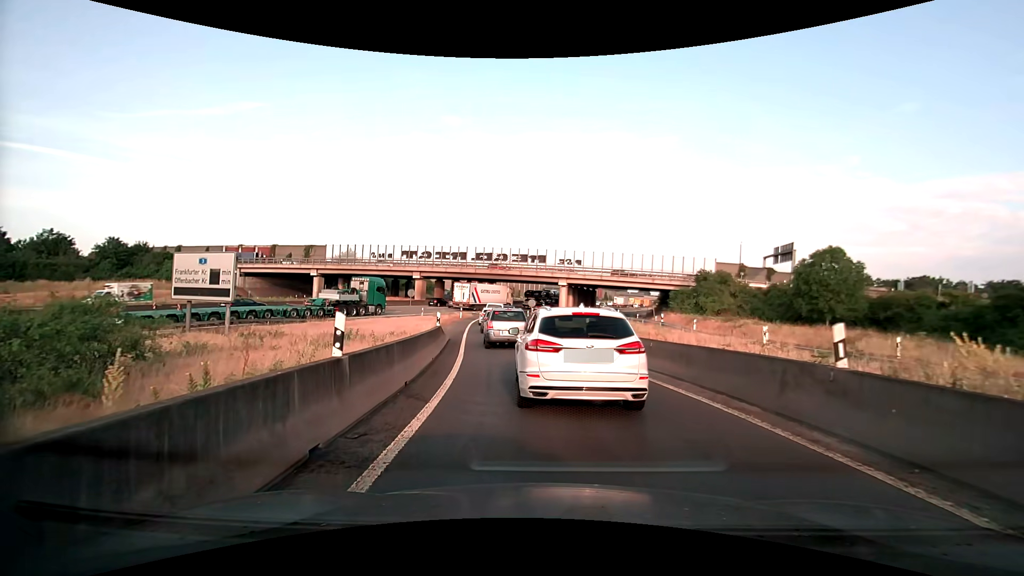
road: motorway_link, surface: asphalt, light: Day
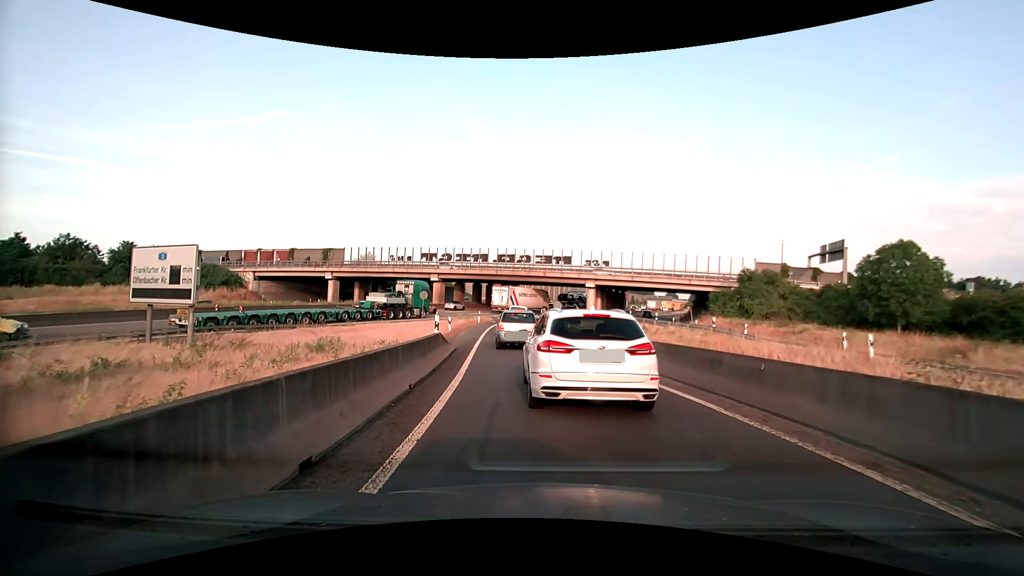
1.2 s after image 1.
(-0.1, +5.1) m; -2°
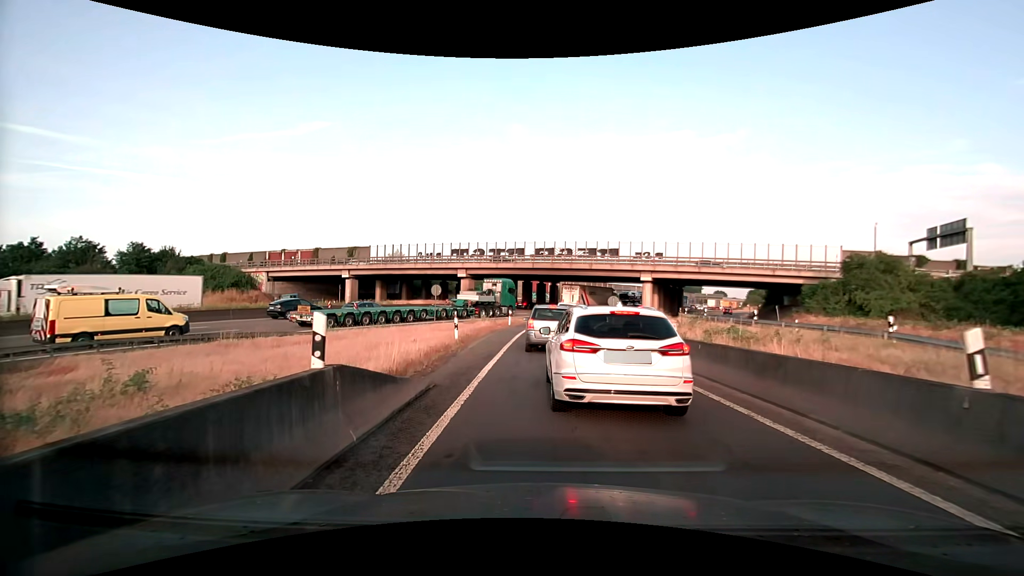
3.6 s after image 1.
(-0.6, +10.9) m; -5°
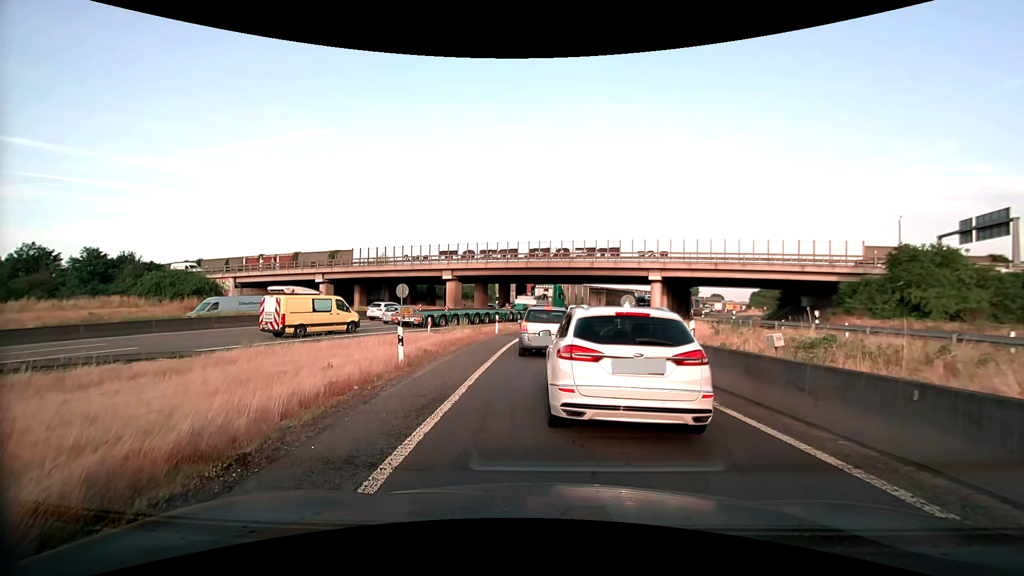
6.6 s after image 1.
(0.0, +6.9) m; 0°
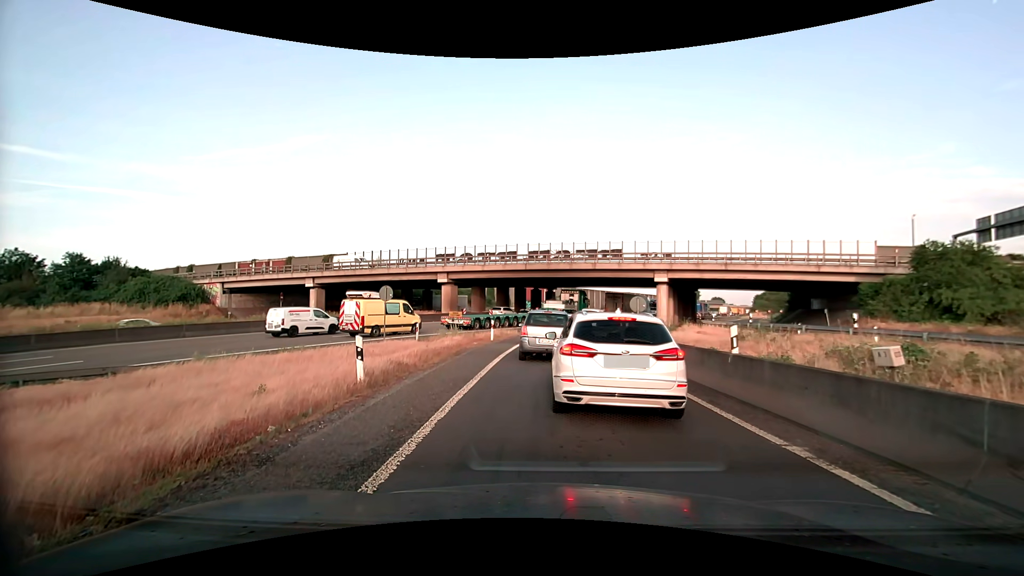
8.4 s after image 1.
(0.0, +2.9) m; 0°
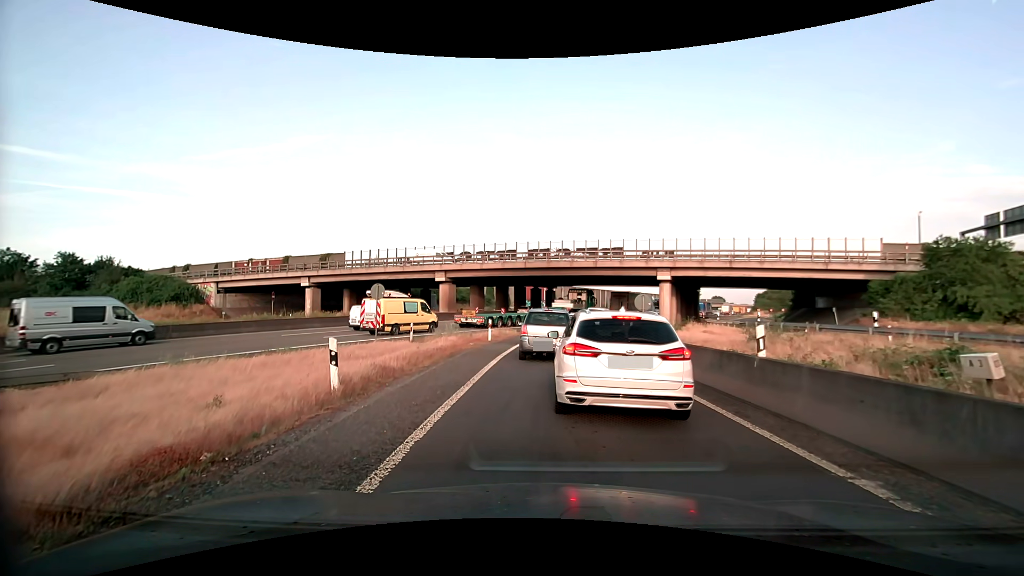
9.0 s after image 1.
(0.0, +1.2) m; +1°
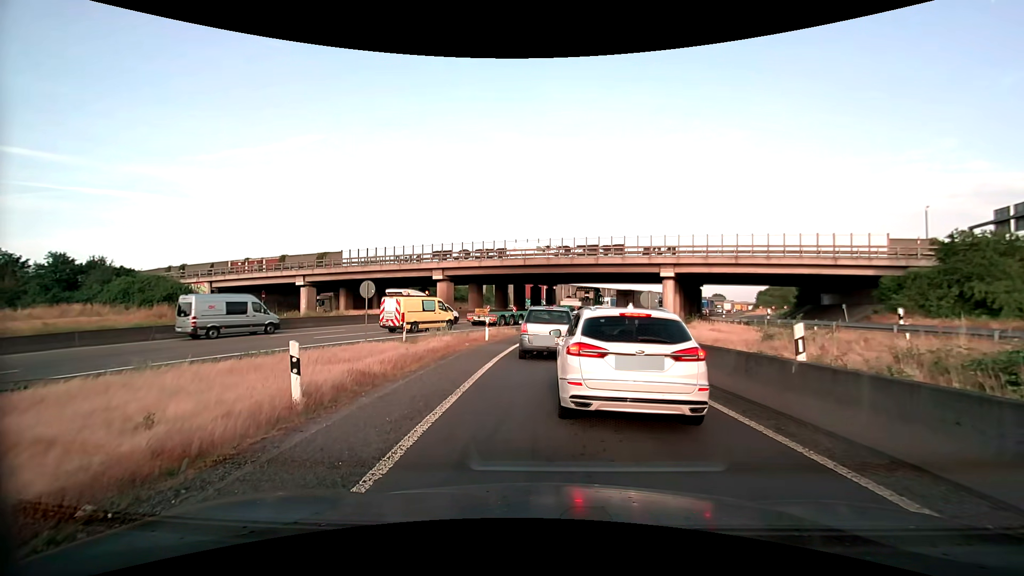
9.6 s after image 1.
(0.0, +1.3) m; 0°
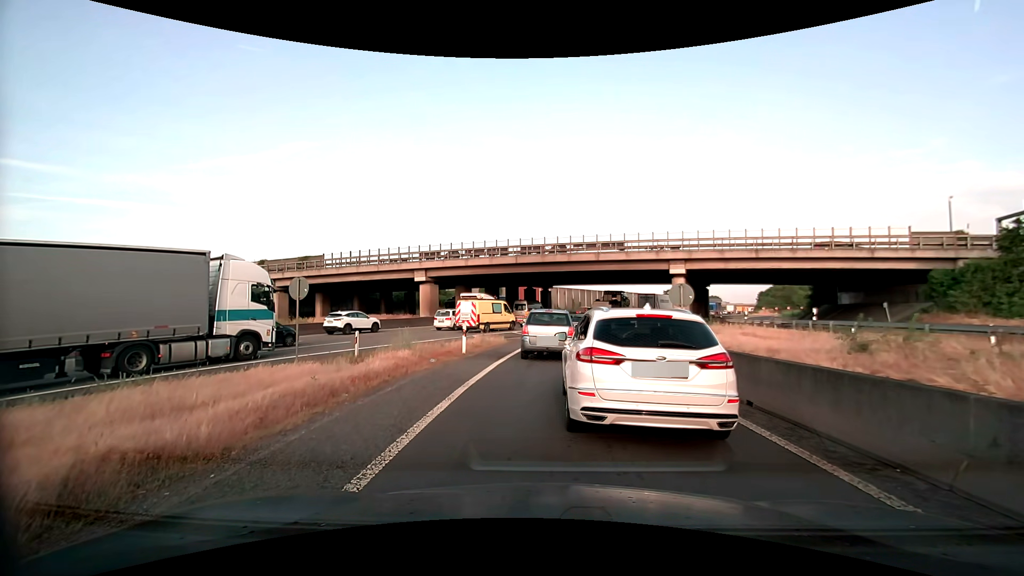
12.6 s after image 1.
(0.0, +5.6) m; +1°
